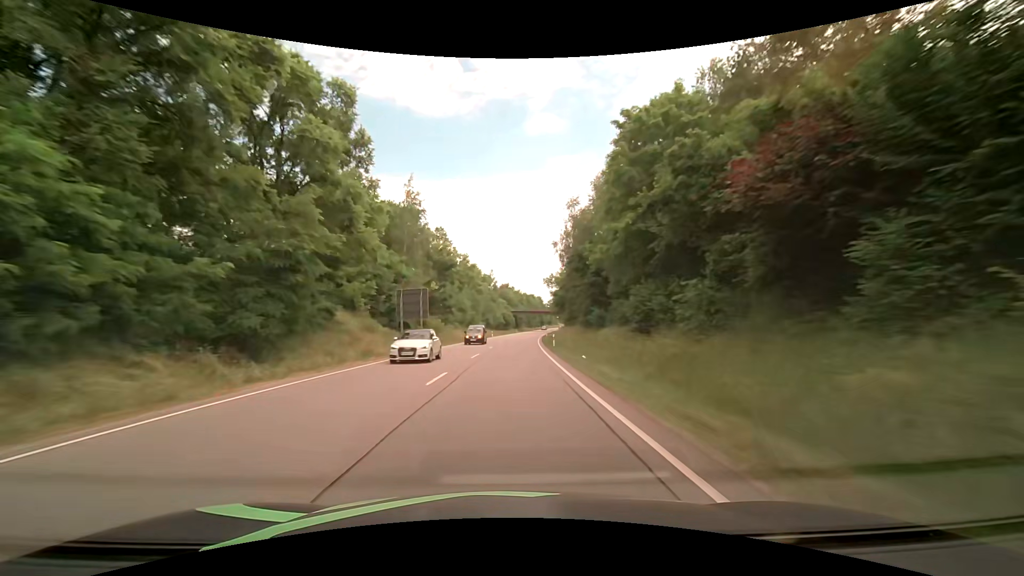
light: Day
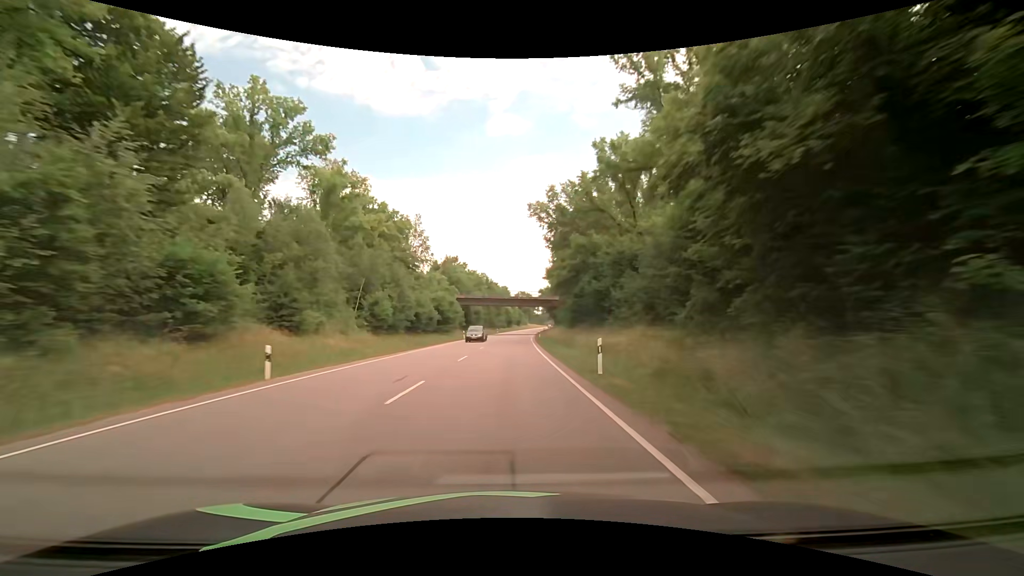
(+3.3, +75.1) m; +5°
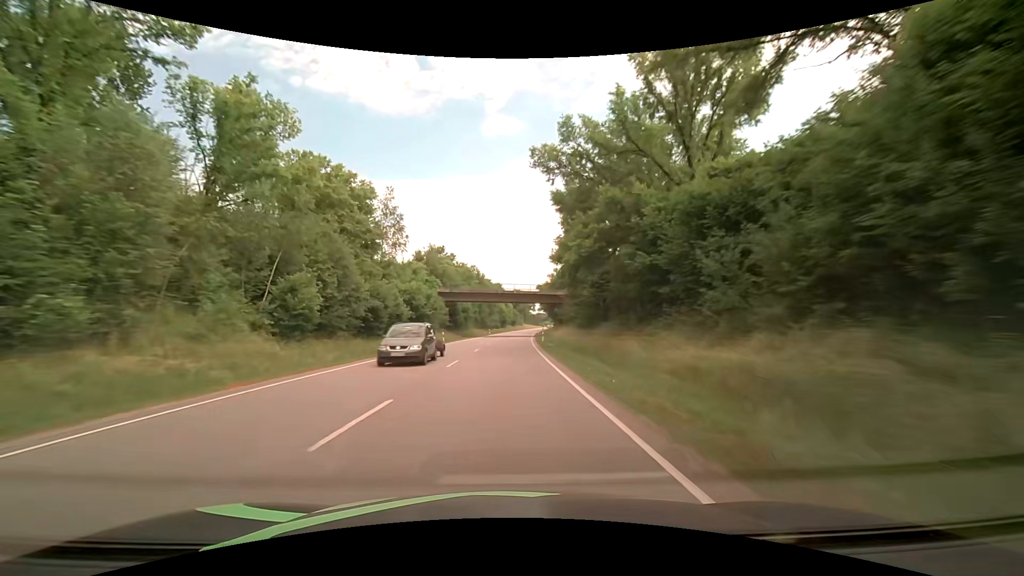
(+0.1, +15.3) m; +1°
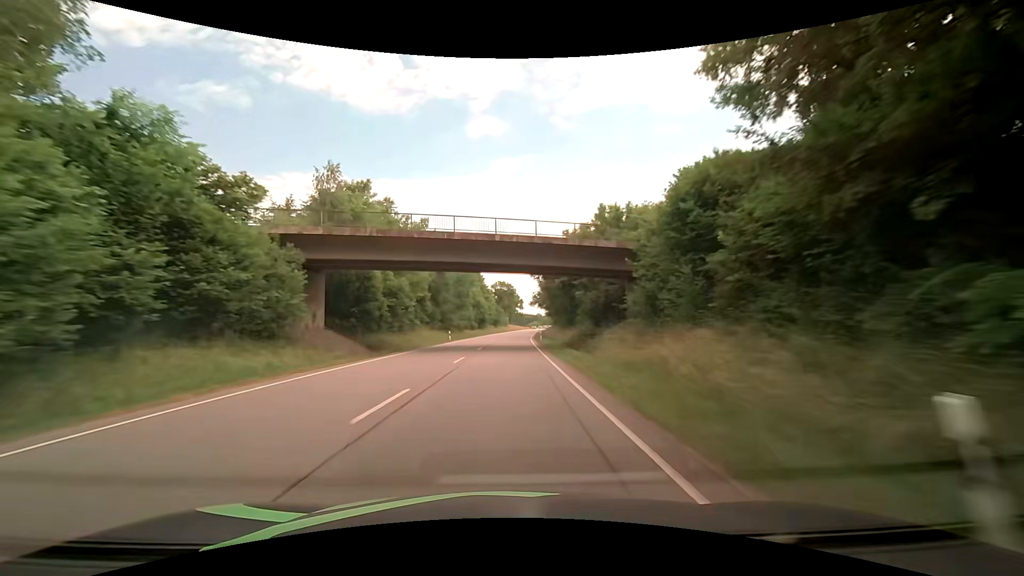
(+0.7, +46.4) m; +2°
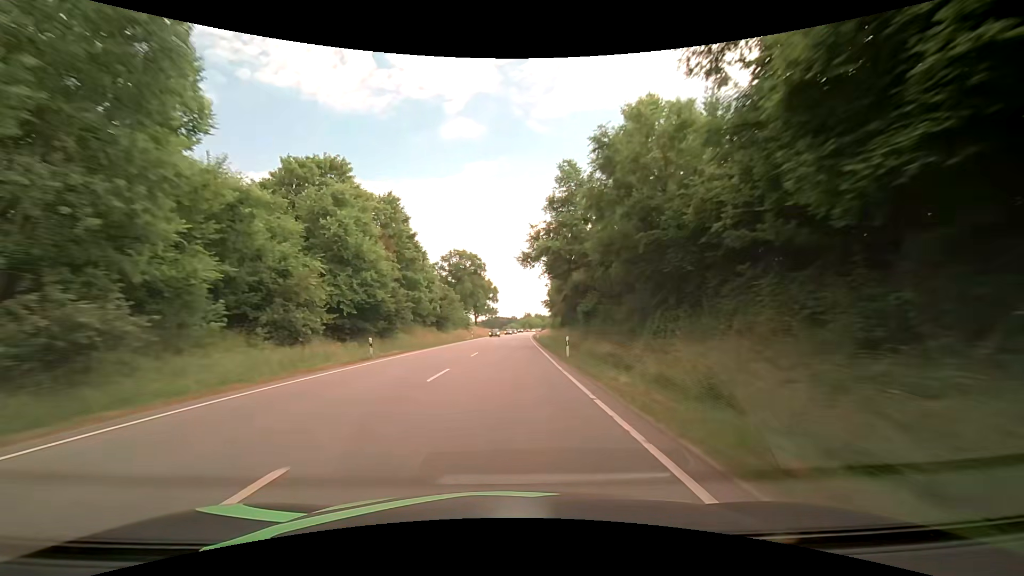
(+1.9, +78.1) m; +3°
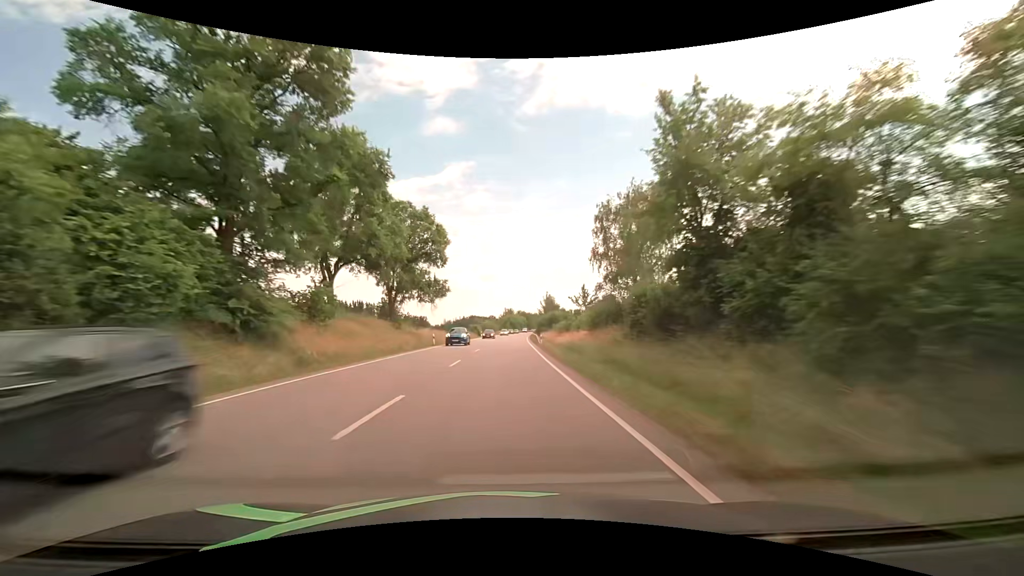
(+1.6, +78.7) m; +3°
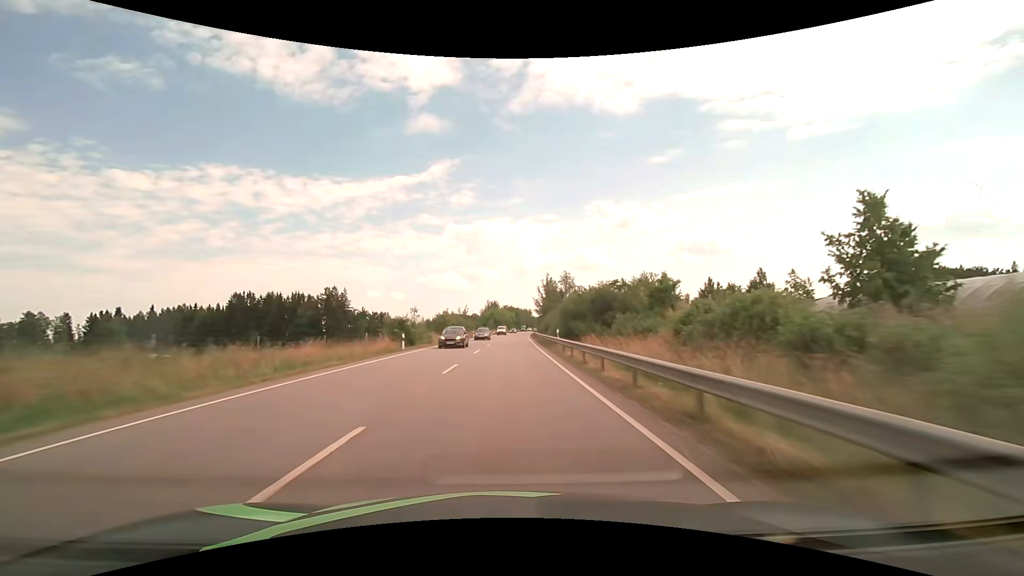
(+0.5, +63.2) m; +1°
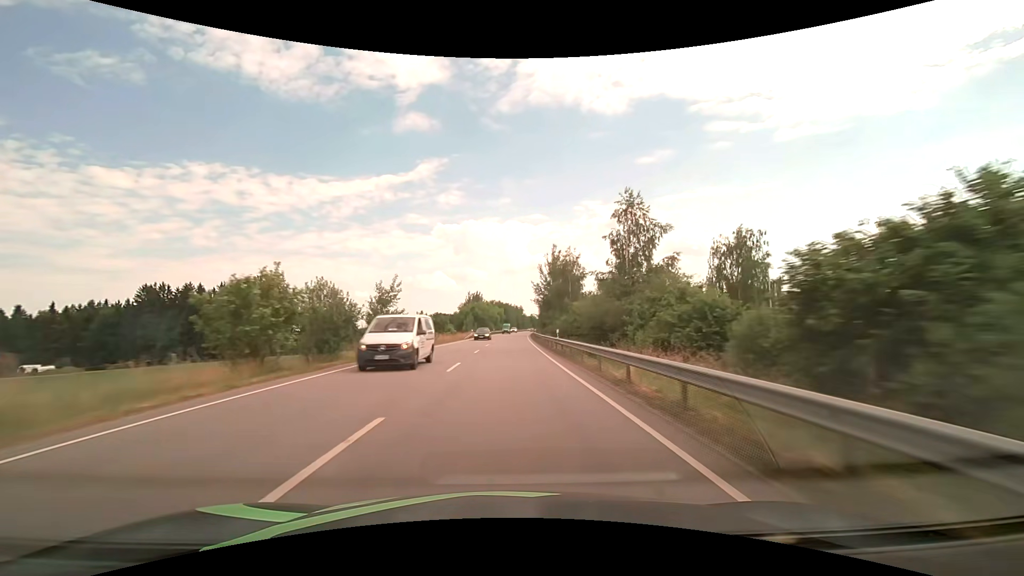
(+0.5, +47.4) m; +1°
(0, +10) (0, +20) (0, +30) (0, +40) (+1, +50) (+1, +60) (+1, +70) (+1, +80) (+2, +90) (+2, +100) m
